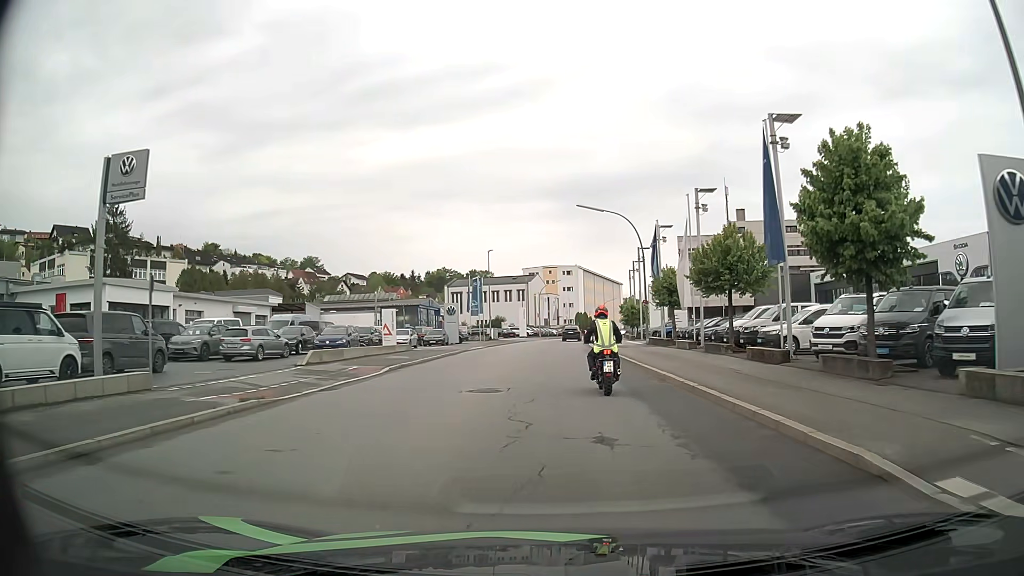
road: tertiary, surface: asphalt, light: Day
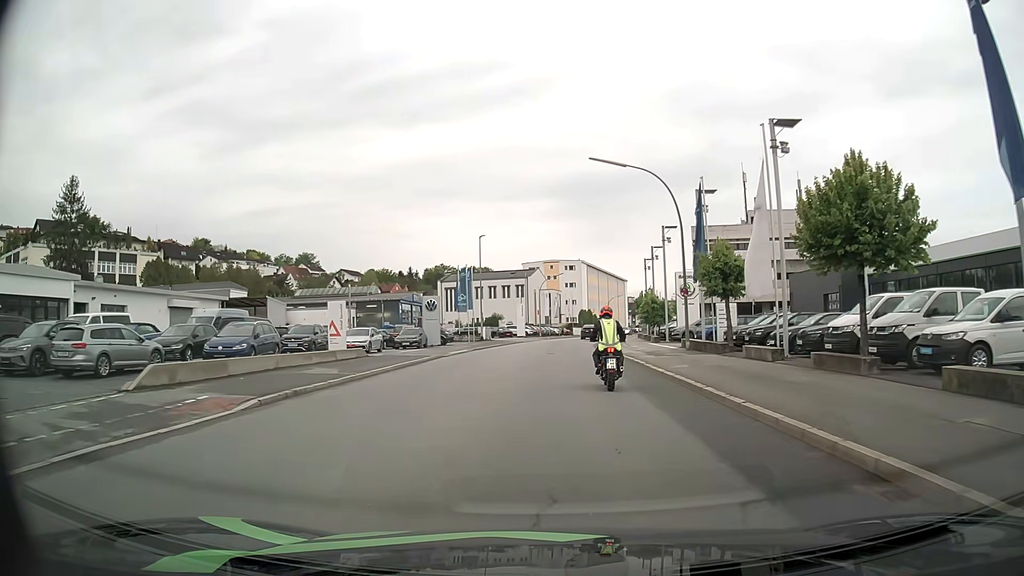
(0.0, +11.6) m; 0°
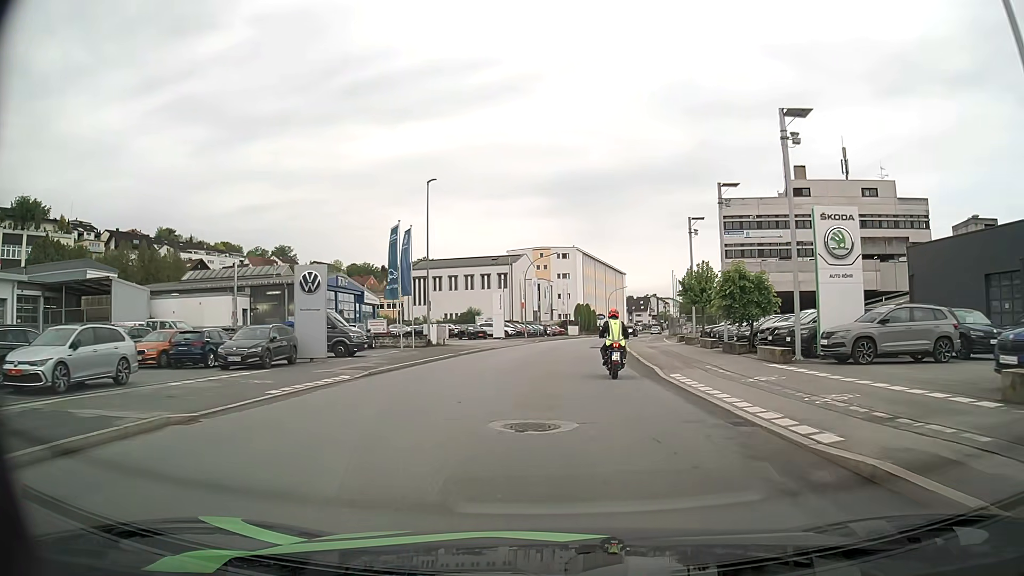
(+0.1, +25.5) m; +1°
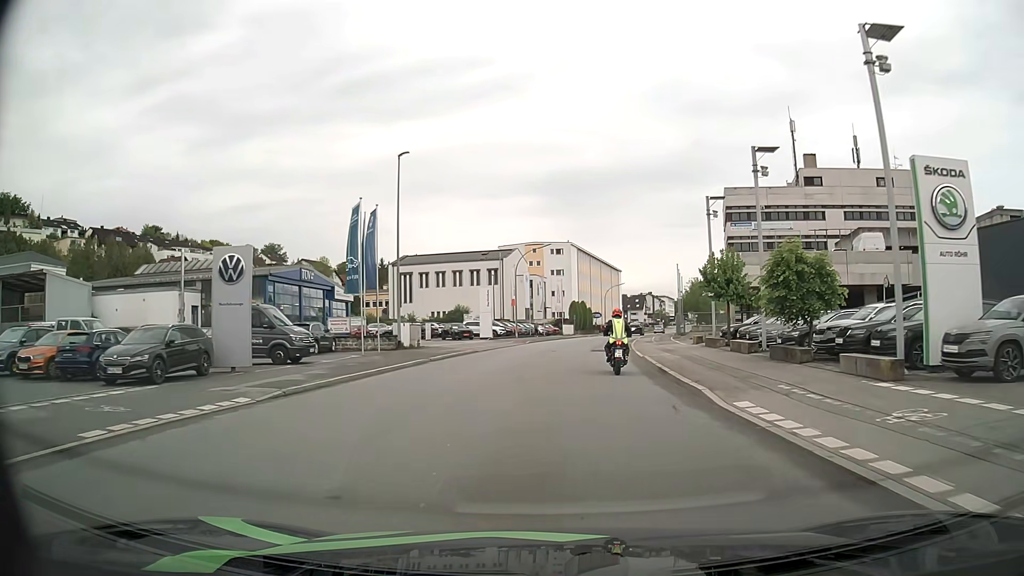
(0.0, +6.7) m; +1°
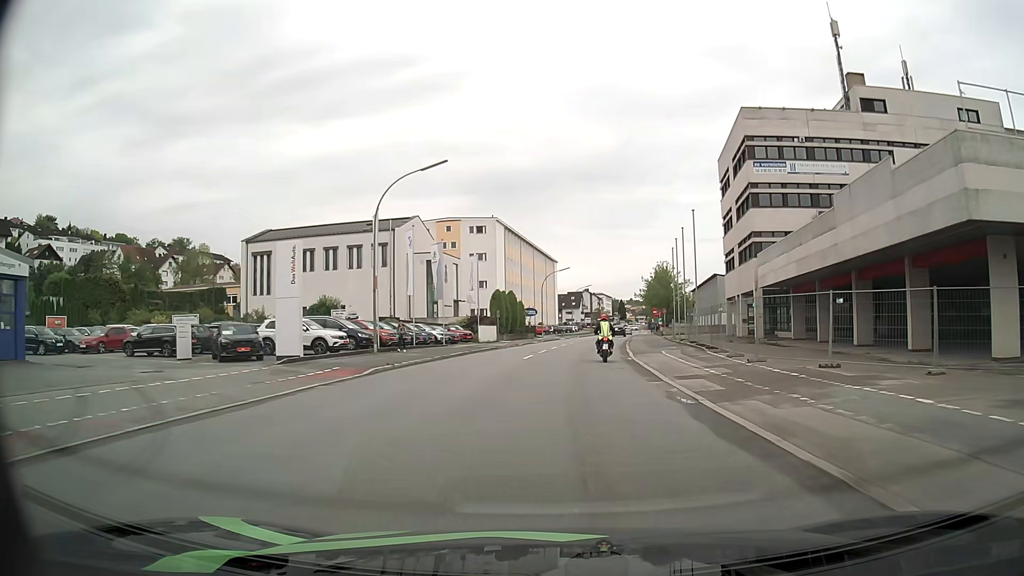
(+1.6, +34.3) m; +6°
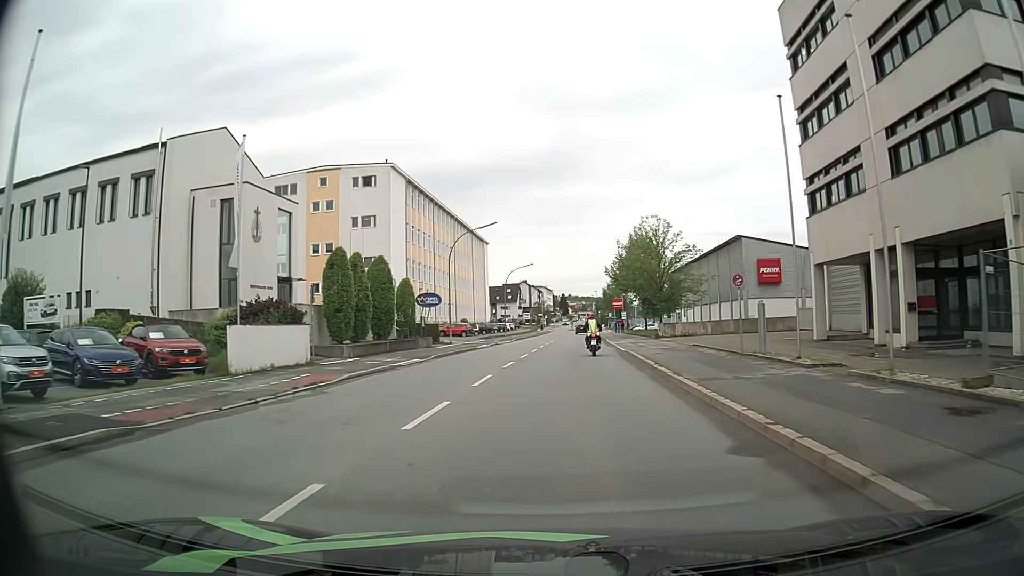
(+1.8, +36.6) m; +6°
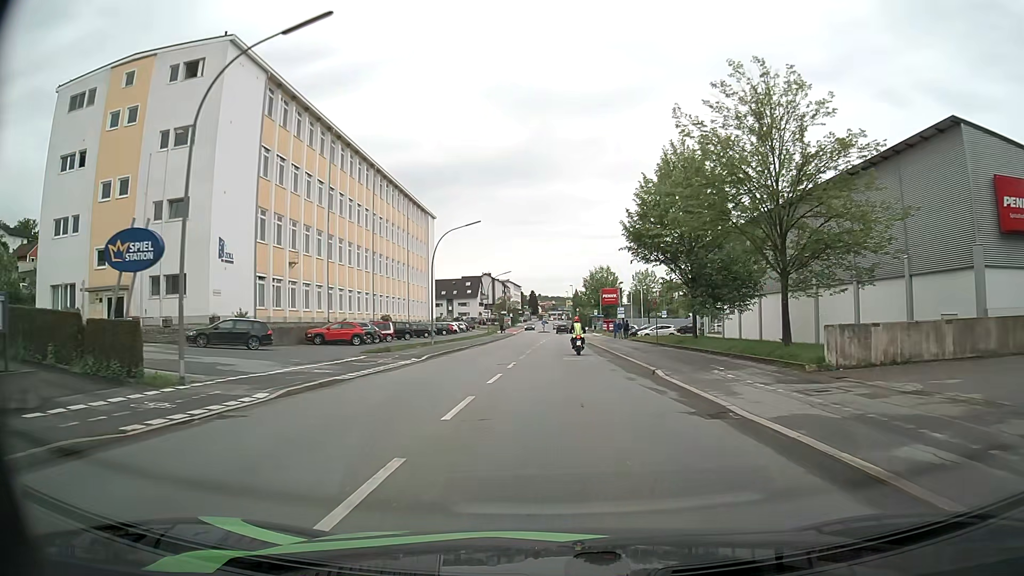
(+0.6, +35.3) m; +2°
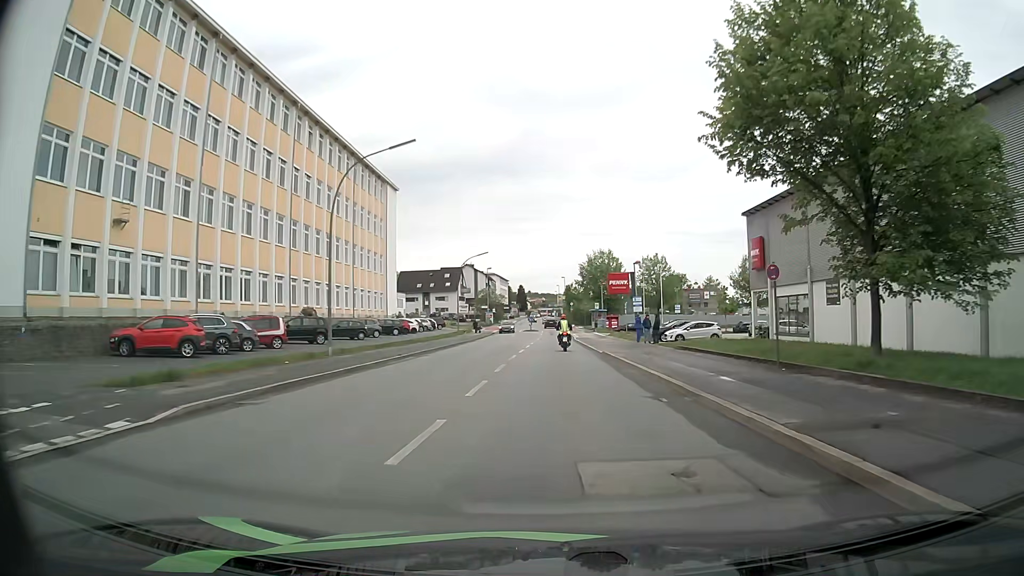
(+0.2, +21.7) m; +1°
(0, +10) (0, +20) (0, +30) (0, +40) (0, +50) (0, +60) (0, +70) (0, +80) (0, +90) (0, +100) m
